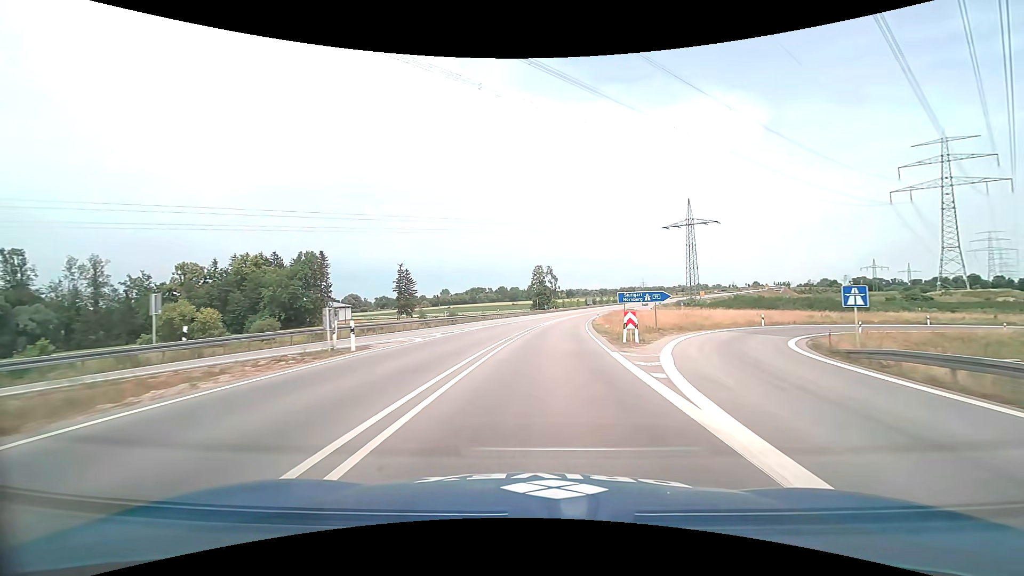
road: trunk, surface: asphalt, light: Day
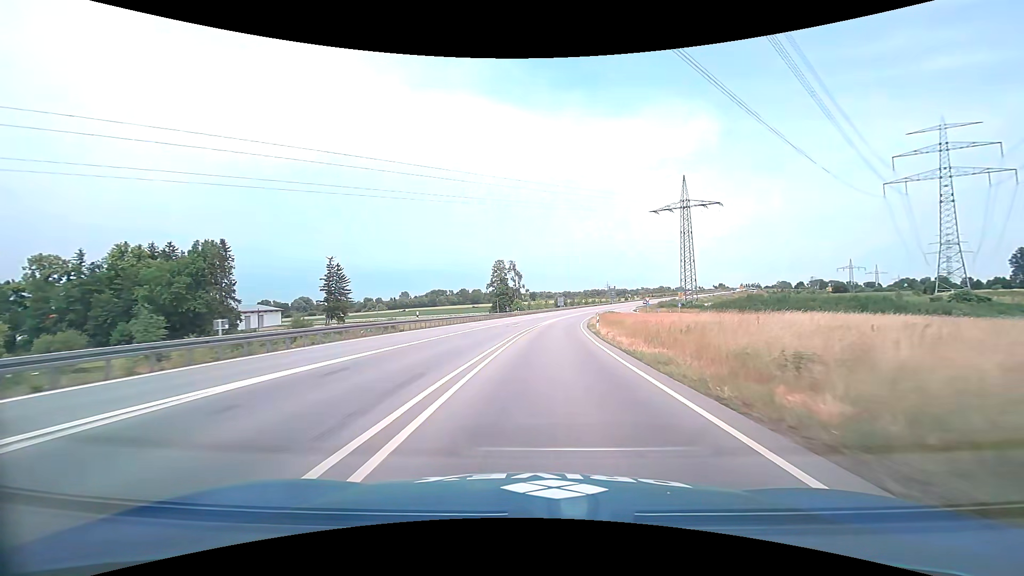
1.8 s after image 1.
(+1.1, +30.8) m; +4°
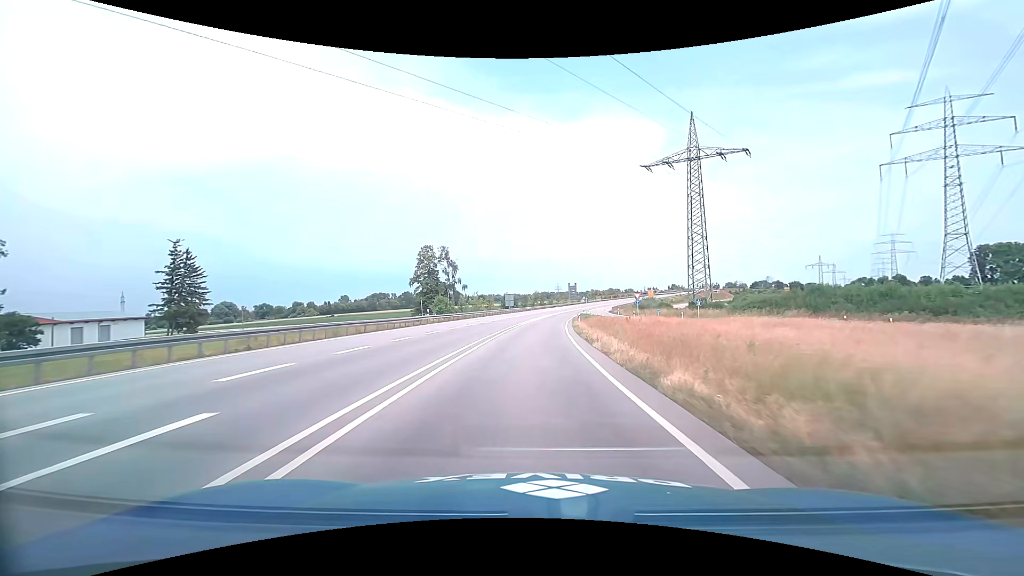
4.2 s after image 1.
(+2.2, +41.9) m; +6°
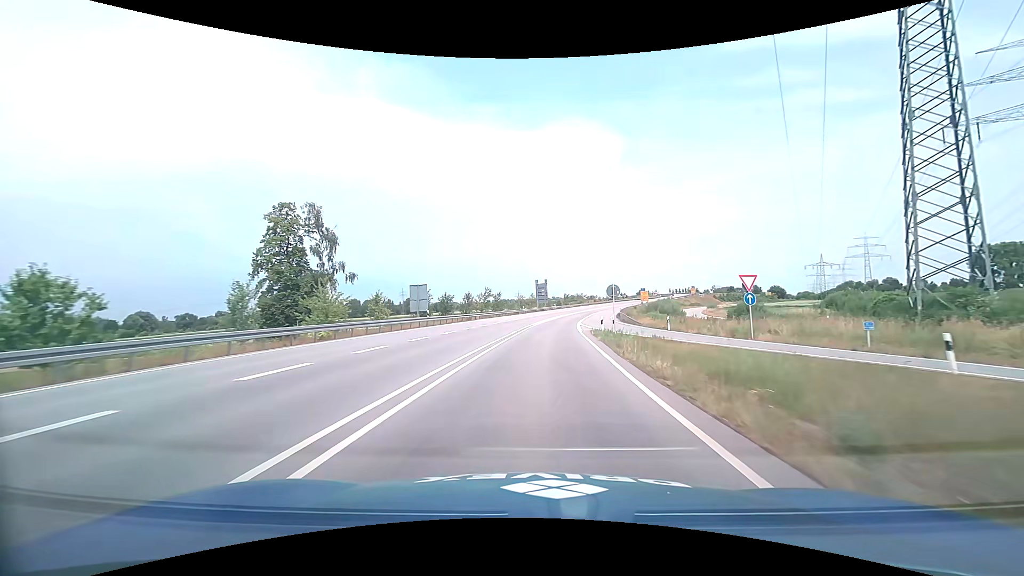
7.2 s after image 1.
(+1.9, +53.3) m; +4°
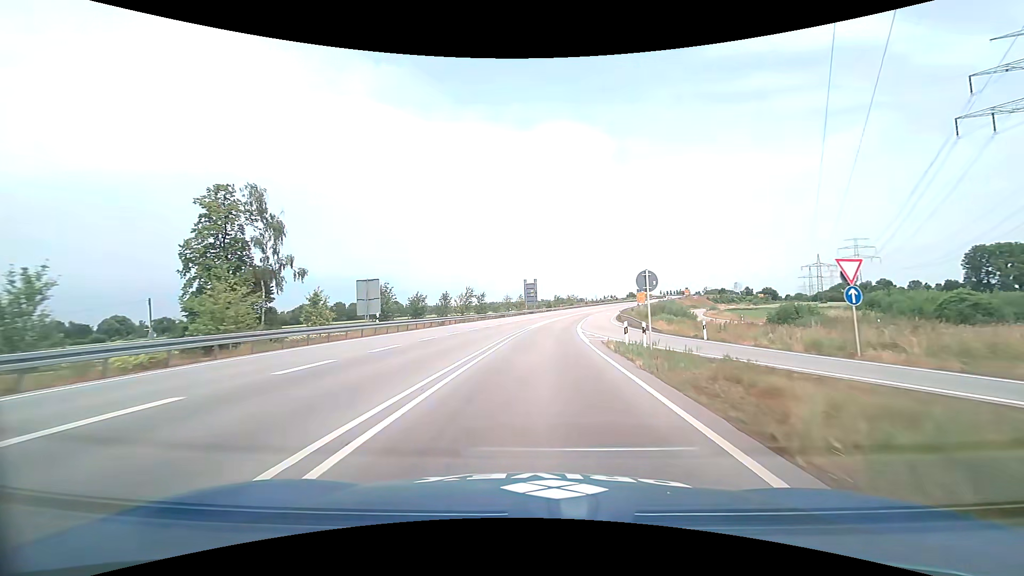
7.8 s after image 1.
(+0.1, +10.7) m; +1°
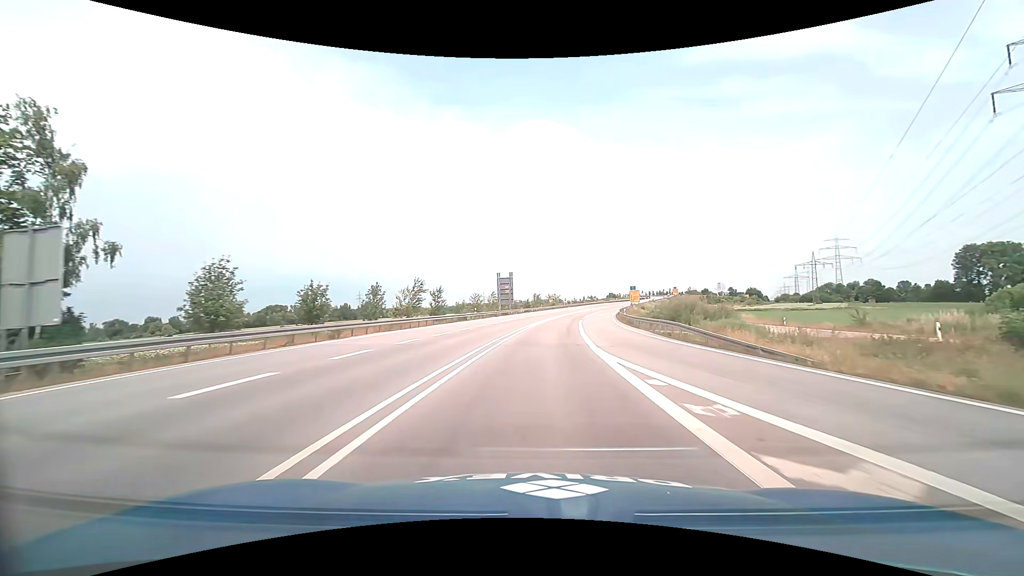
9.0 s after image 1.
(+0.4, +21.0) m; +3°
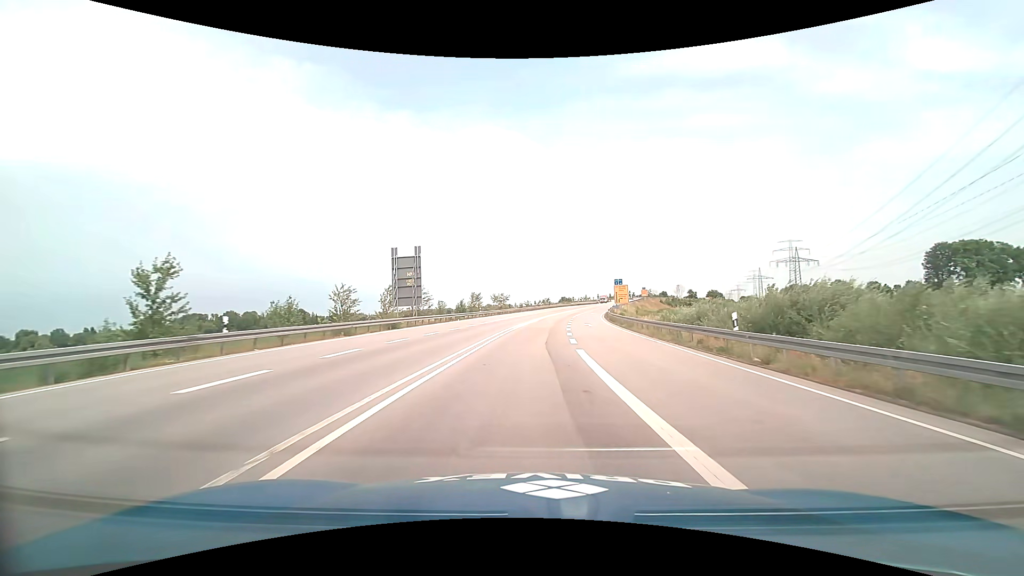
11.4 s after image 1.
(+2.1, +40.6) m; +6°
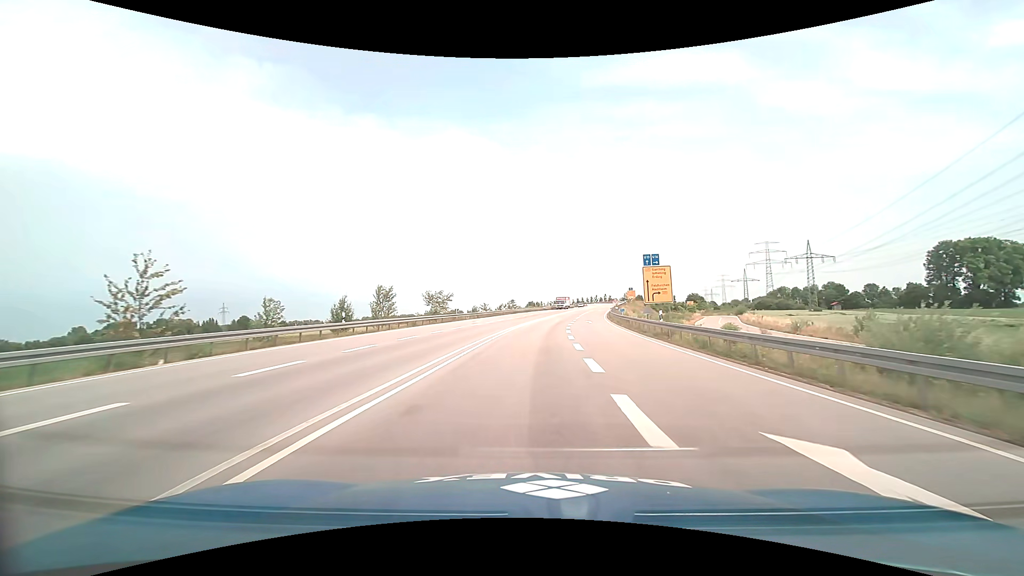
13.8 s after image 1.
(+1.5, +39.5) m; +4°
(0, +10) (0, +20) (+1, +30) (+1, +40) (+2, +50) (+3, +60) (+4, +70) (+6, +80) (+8, +90) (+9, +99) m
